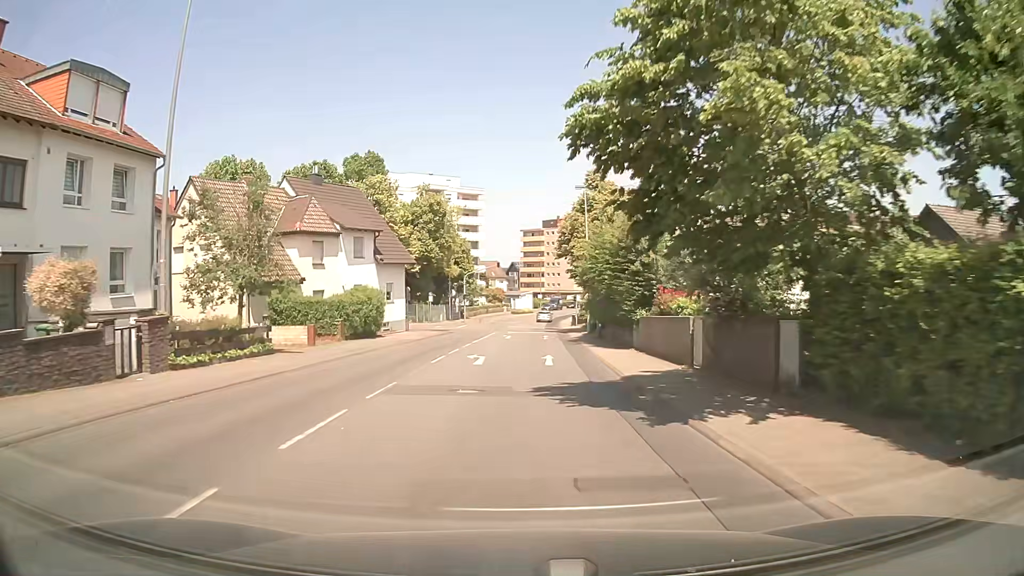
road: secondary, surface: asphalt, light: Day
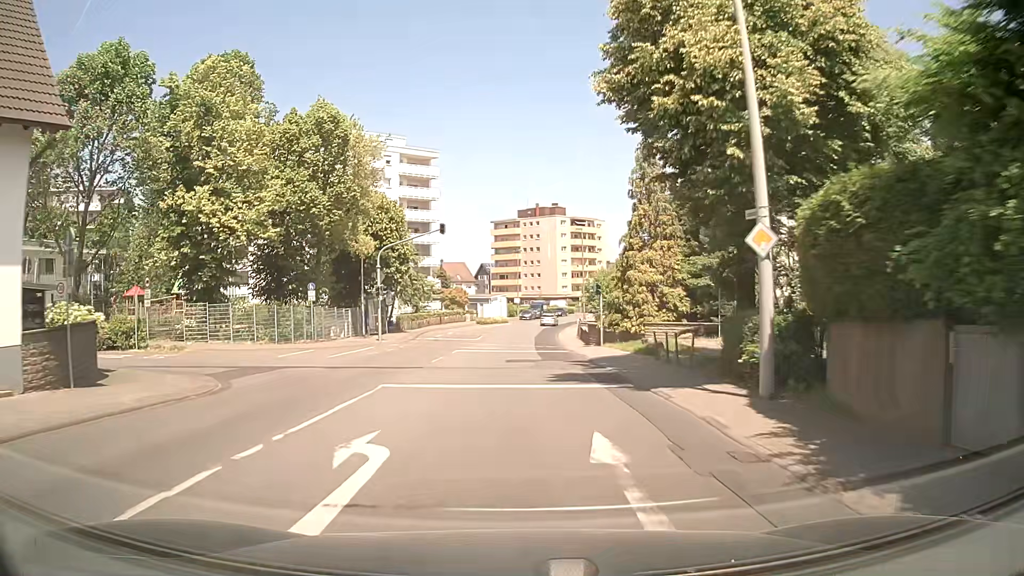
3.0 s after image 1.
(+0.6, +36.4) m; +2°
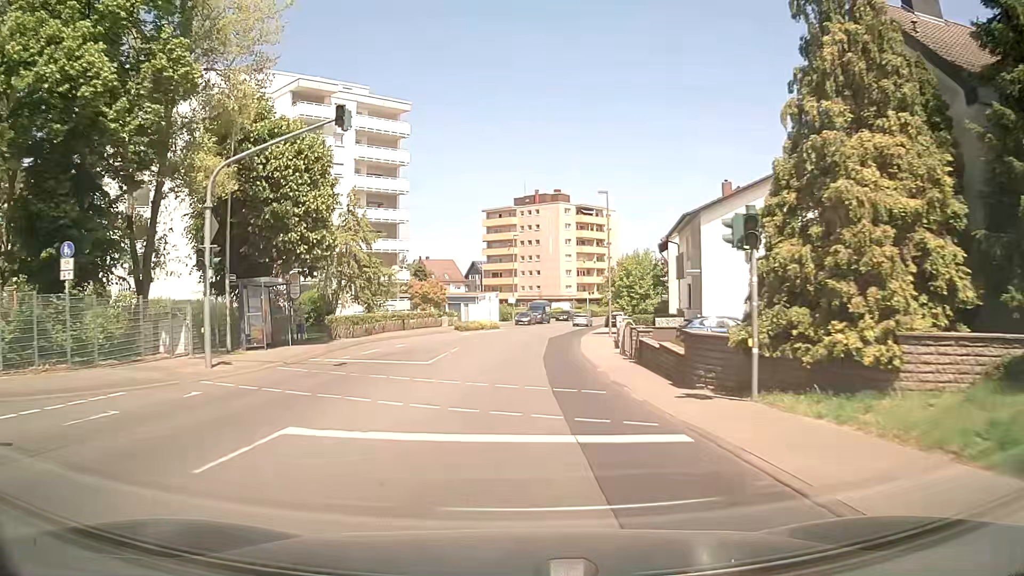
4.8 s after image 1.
(0.0, +22.6) m; 0°
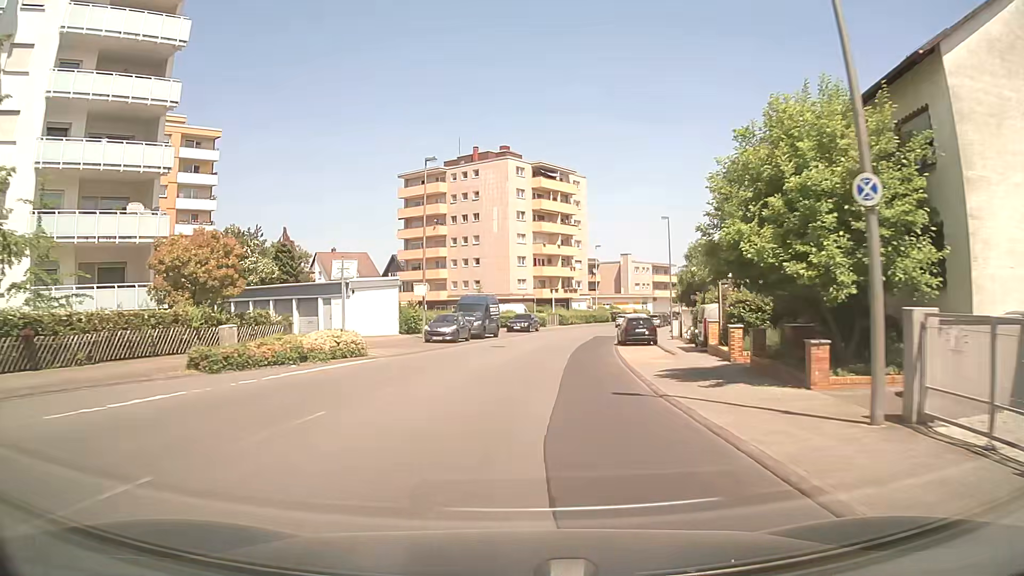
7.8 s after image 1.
(+1.7, +40.2) m; +6°
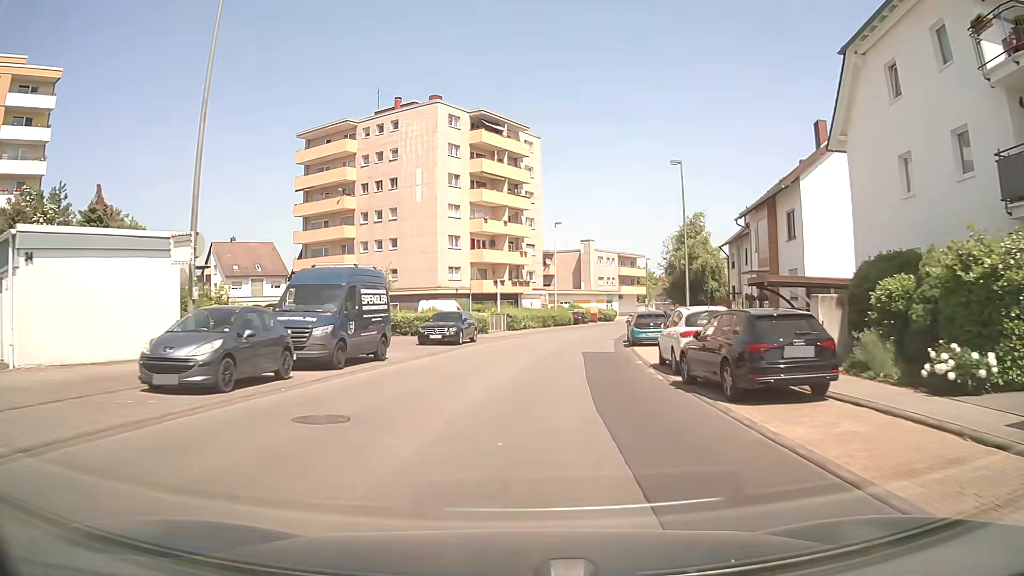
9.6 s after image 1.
(+0.7, +22.8) m; +5°
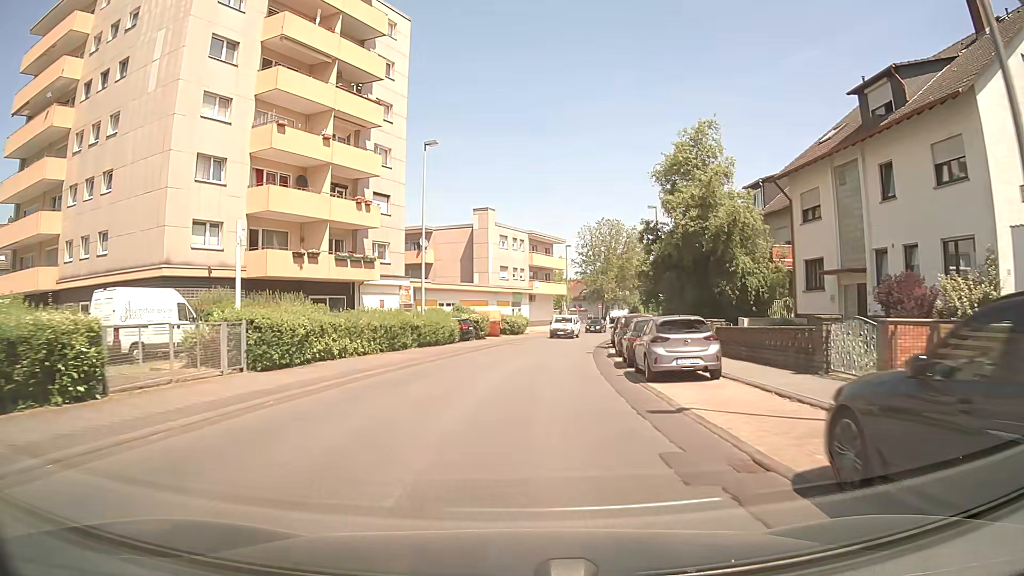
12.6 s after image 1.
(+2.8, +33.3) m; +9°
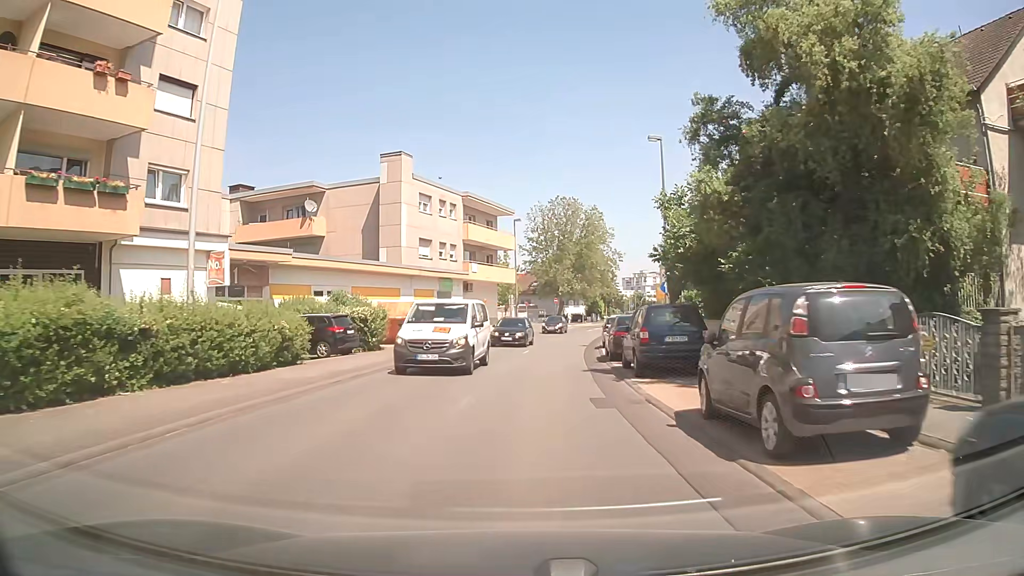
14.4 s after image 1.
(+0.8, +19.8) m; +5°
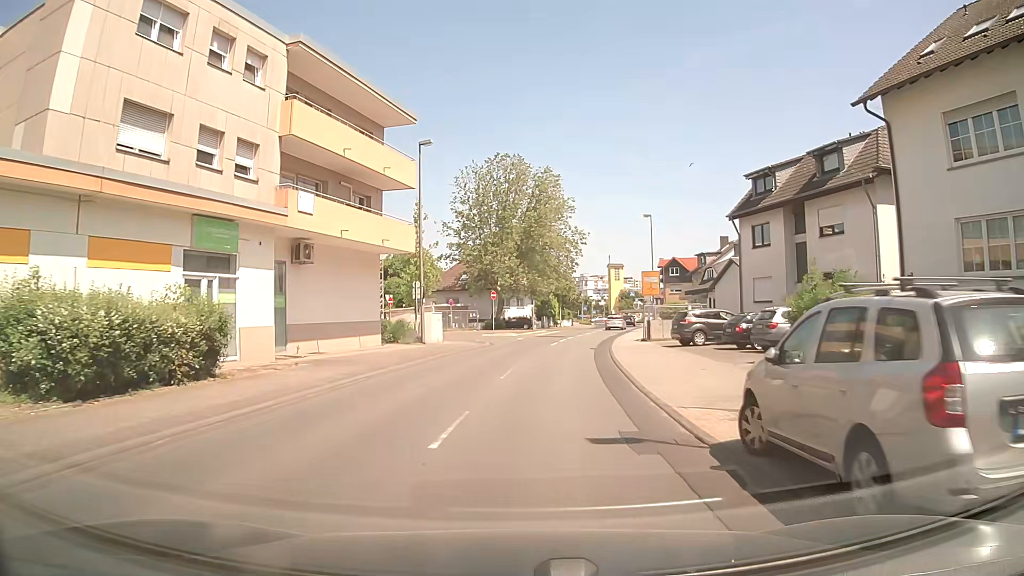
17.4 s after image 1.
(+1.3, +28.3) m; +5°
